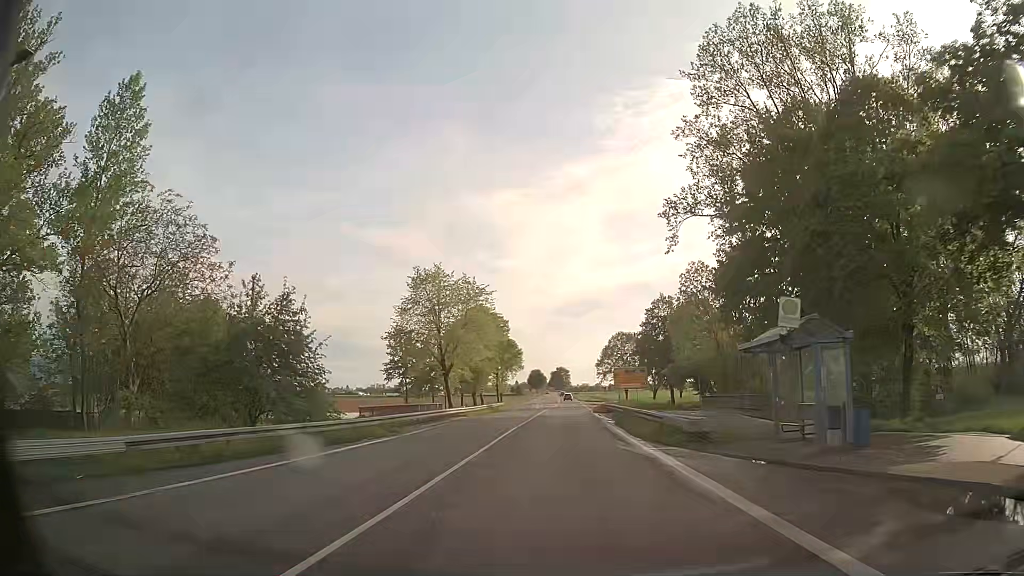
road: secondary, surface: asphalt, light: Day
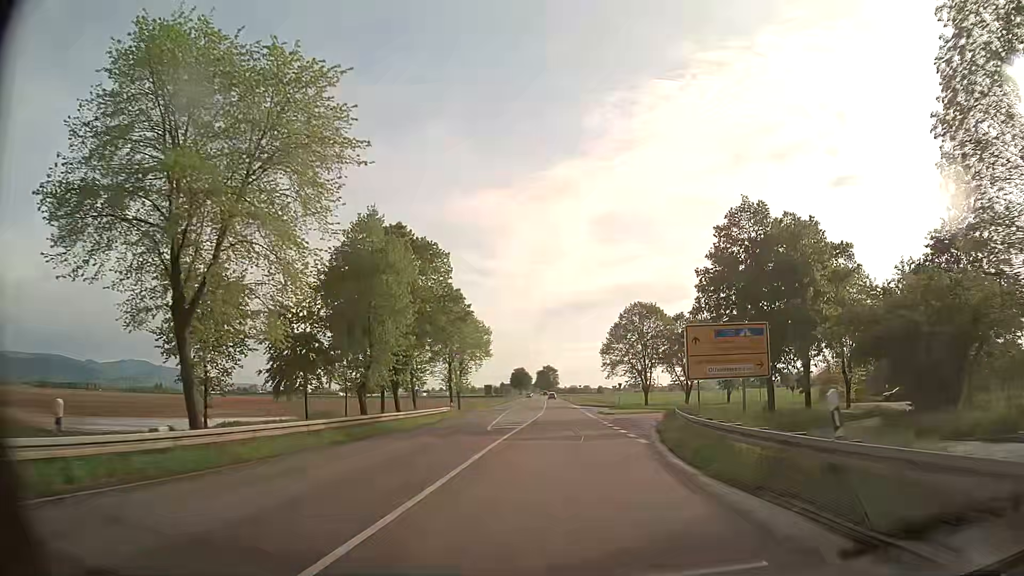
(-0.1, +44.3) m; 0°
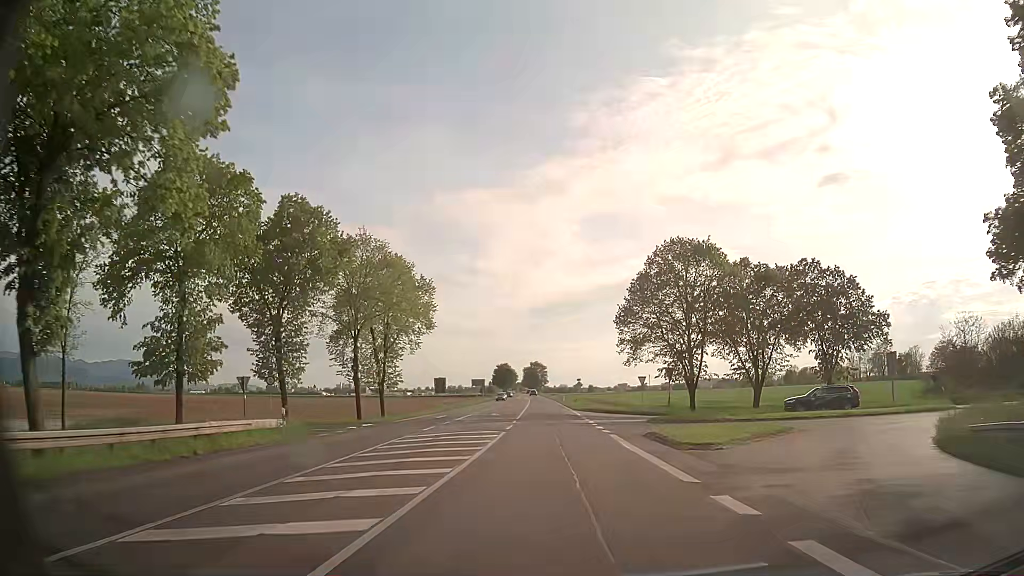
(+0.4, +35.9) m; +1°
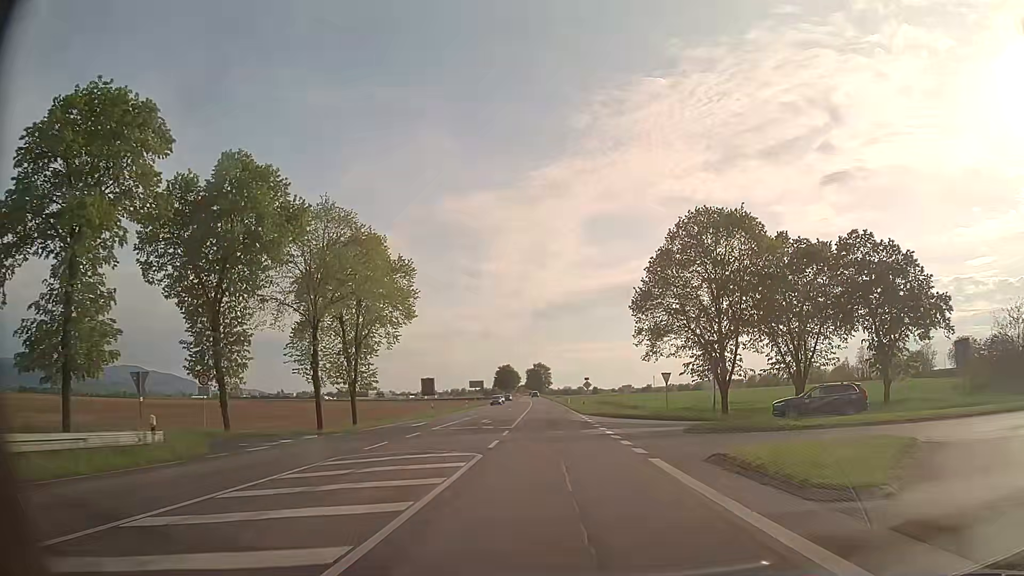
(0.0, +9.1) m; 0°
(0, +10) (0, +20) (0, +30) (0, +40) (0, +50) (-1, +60) (-1, +70) (-1, +80) (-1, +90) (-2, +100) m
